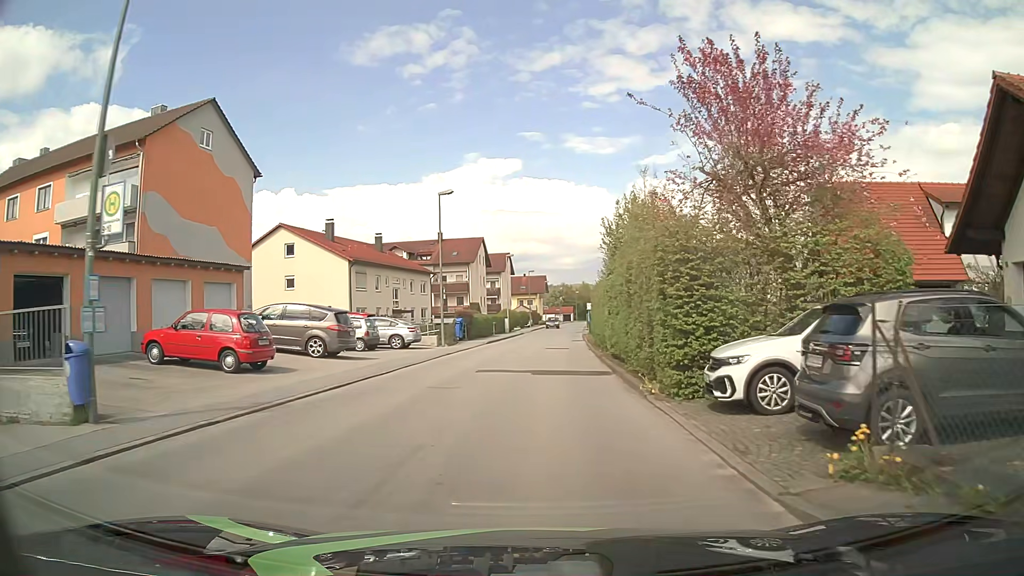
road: unclassified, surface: asphalt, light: Day
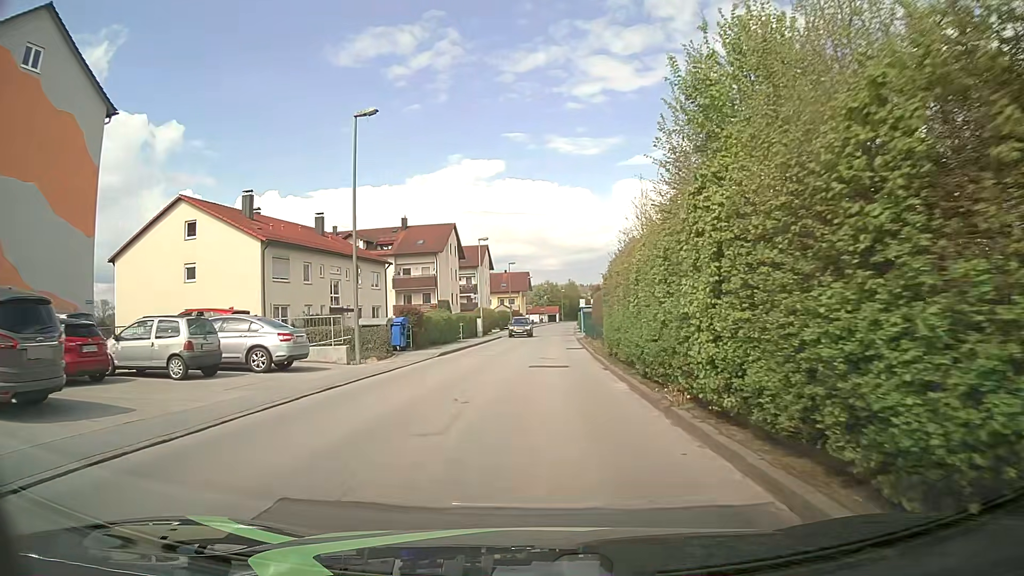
(+0.1, +14.4) m; +2°
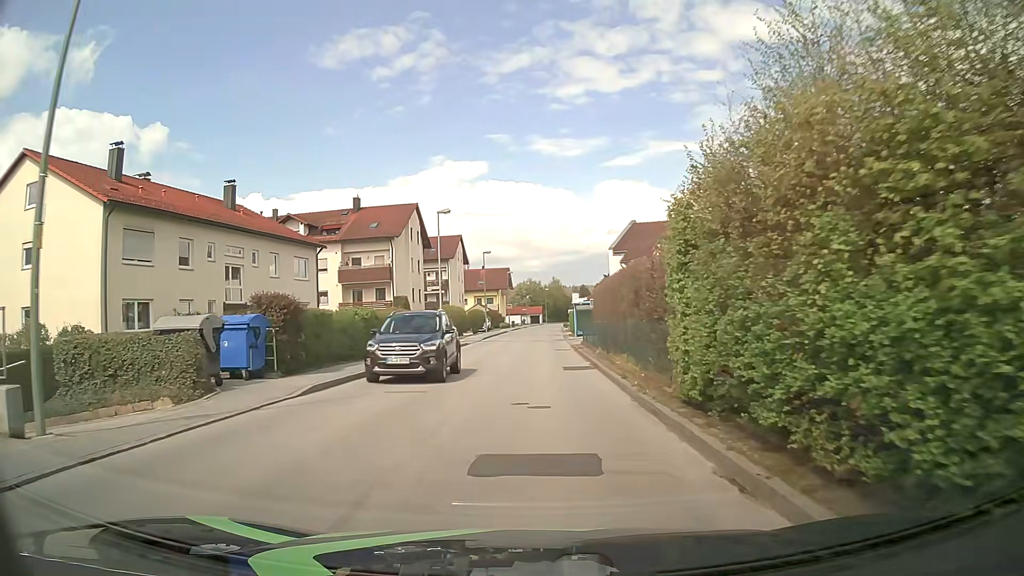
(0.0, +14.3) m; +1°
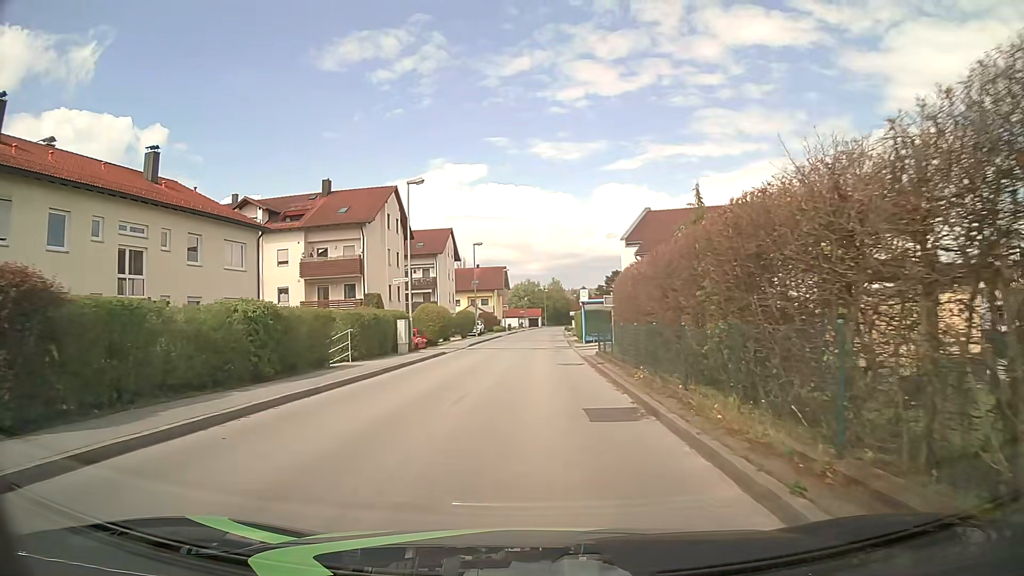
(0.0, +9.6) m; 0°
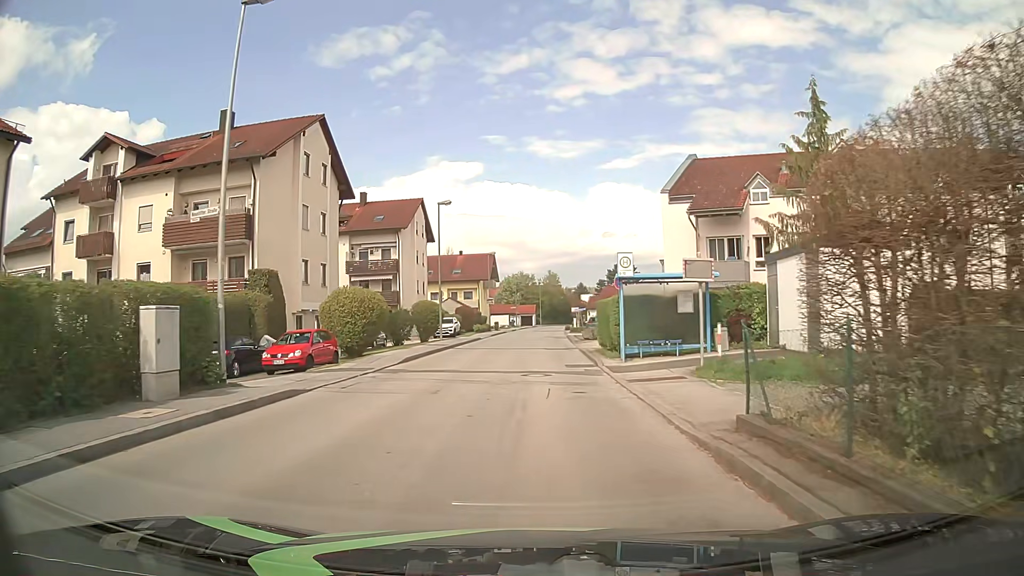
(0.0, +19.1) m; 0°
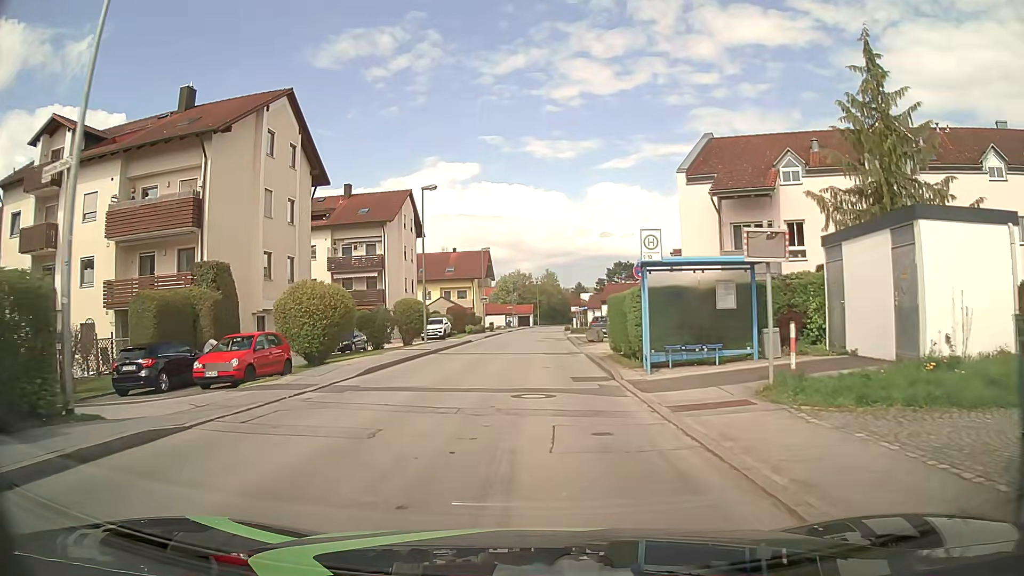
(0.0, +4.8) m; 0°
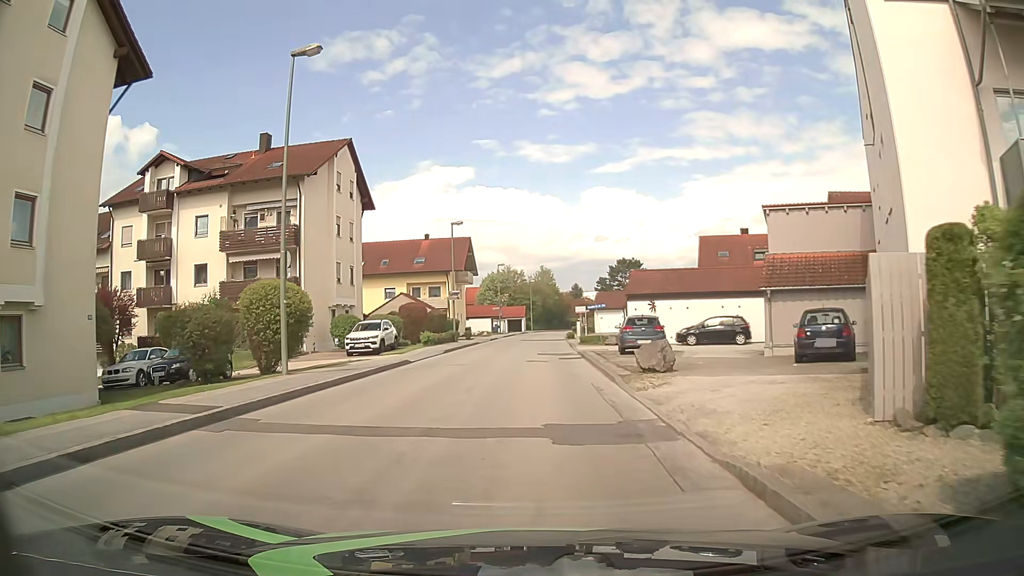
(+0.2, +19.1) m; +1°
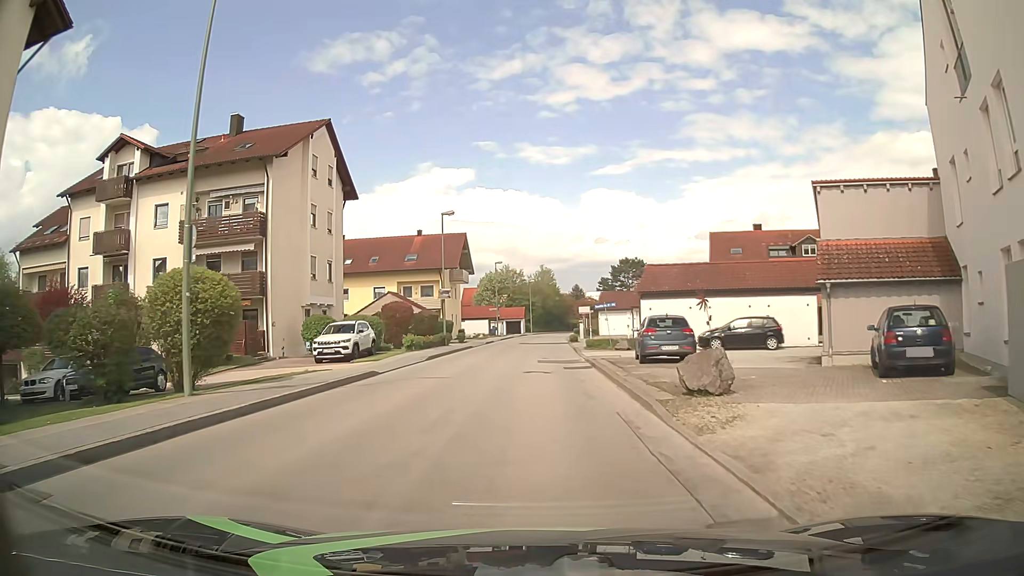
(0.0, +4.8) m; 0°
(0, +10) (0, +20) (0, +30) (0, +40) (0, +50) (+1, +60) (+1, +70) (+2, +80) (+3, +90) (+4, +100) m
